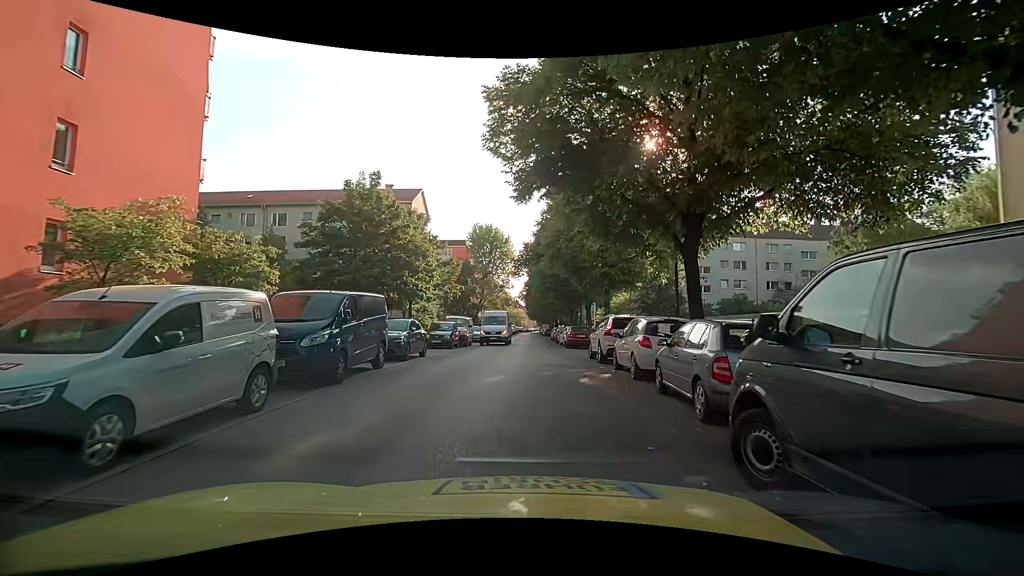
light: Day
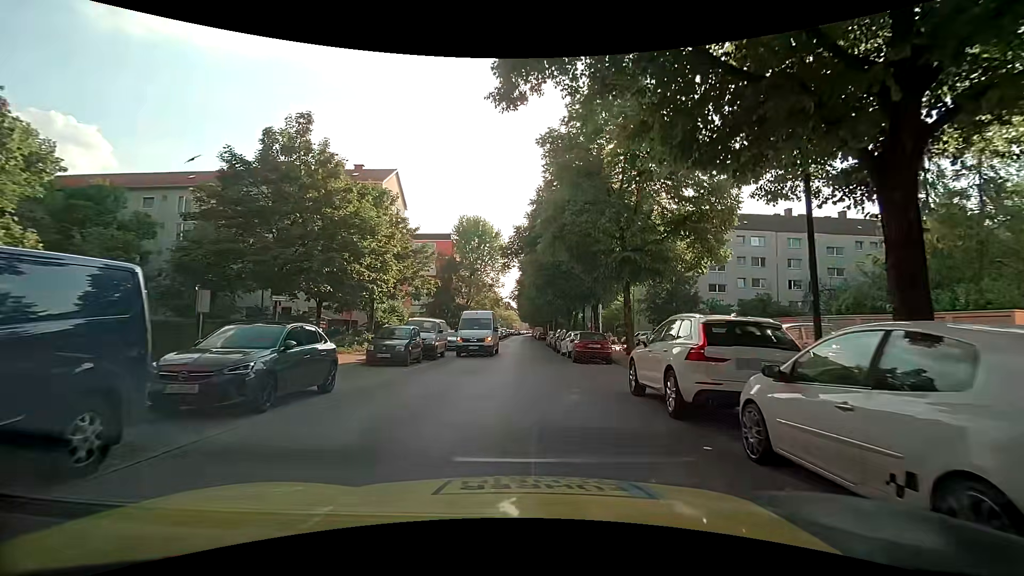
(-0.3, +9.0) m; -1°
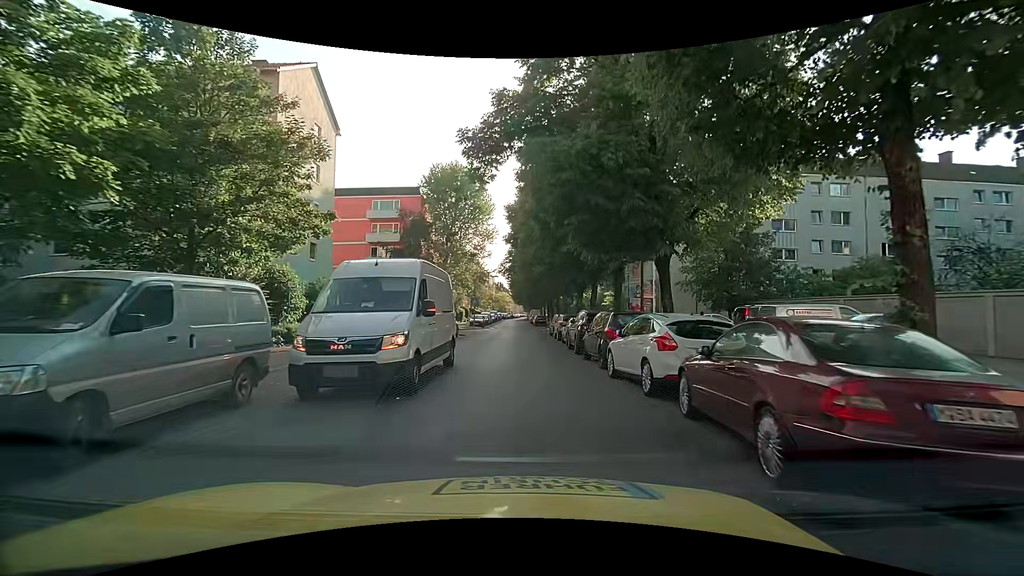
(+0.1, +18.6) m; +1°
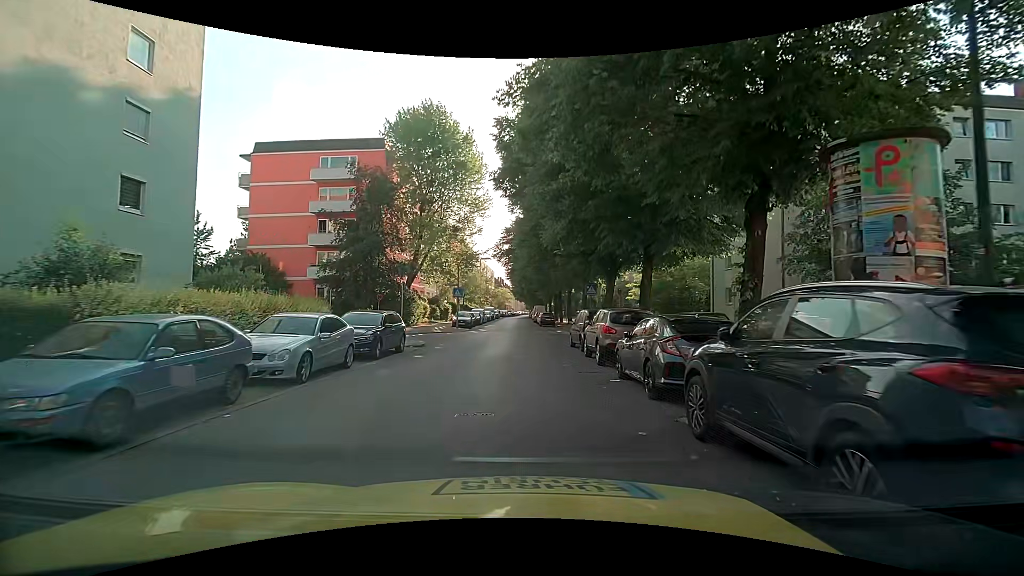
(-0.1, +15.6) m; -2°
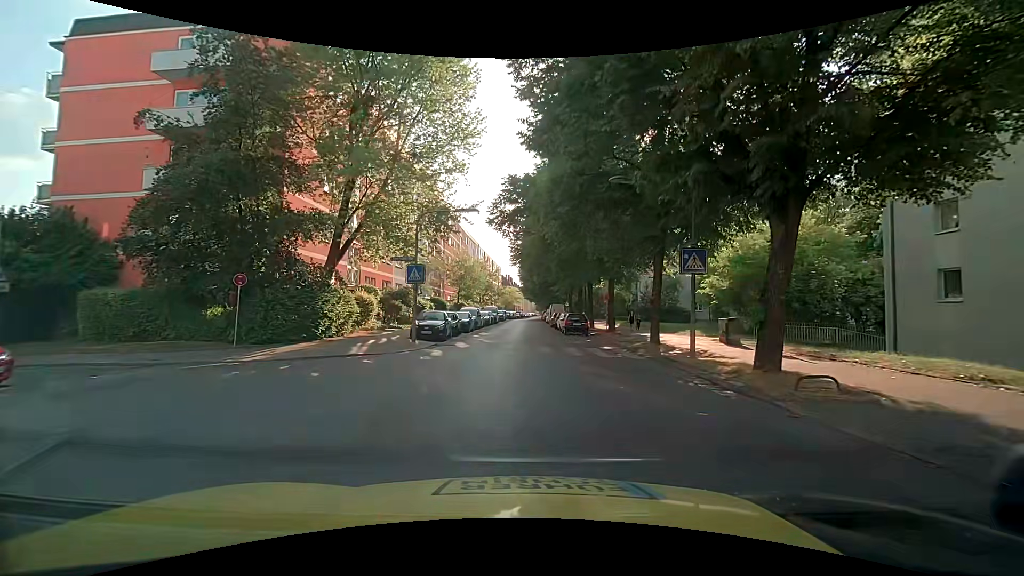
(+0.3, +19.6) m; 0°
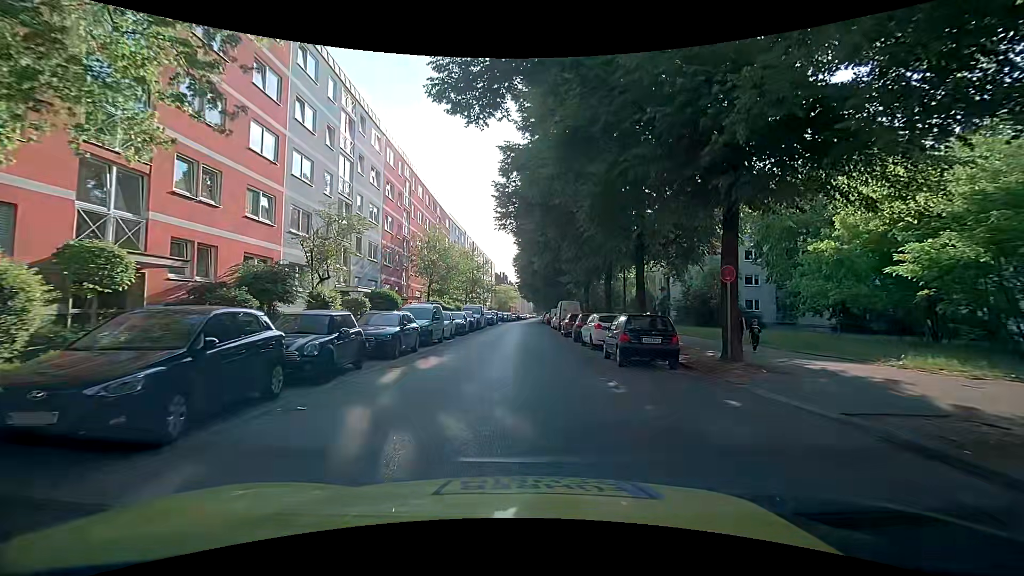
(+0.3, +19.0) m; +2°
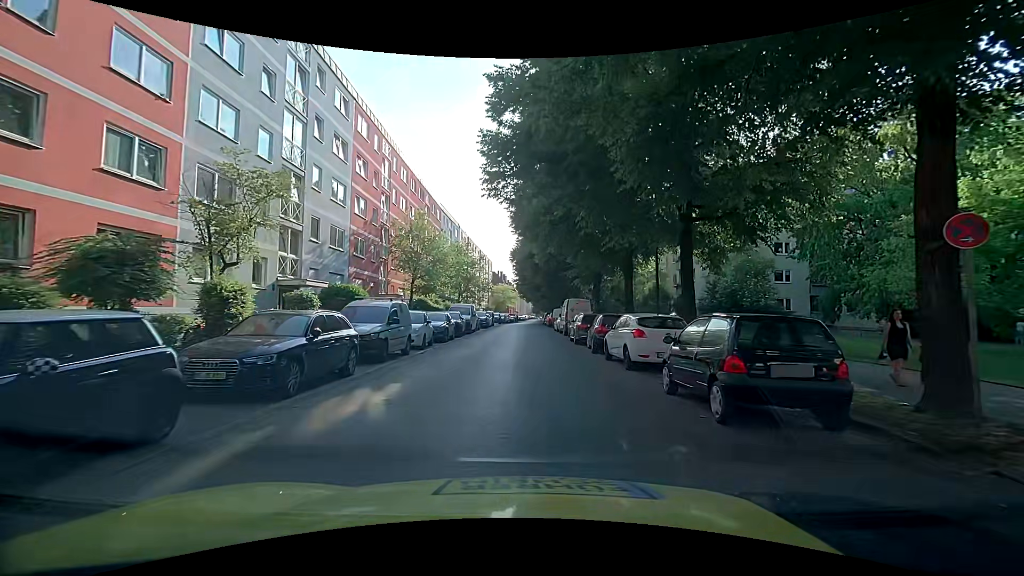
(-0.1, +6.8) m; -1°
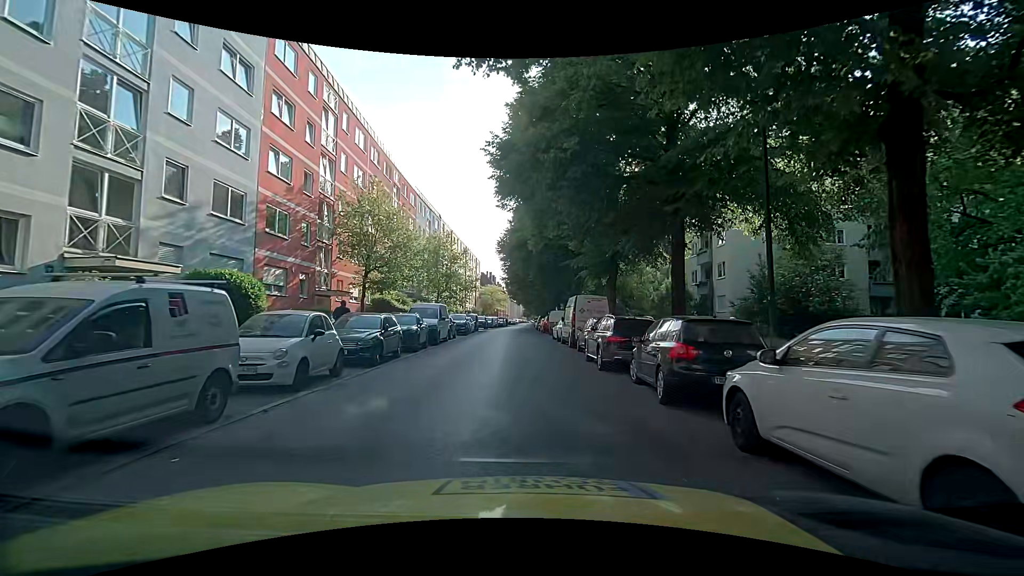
(0.0, +10.2) m; +1°
(0, +10) (0, +20) (0, +30) (0, +40) (-1, +50) (-1, +60) (-1, +70) (-1, +80) (0, +90) (0, +100) m
